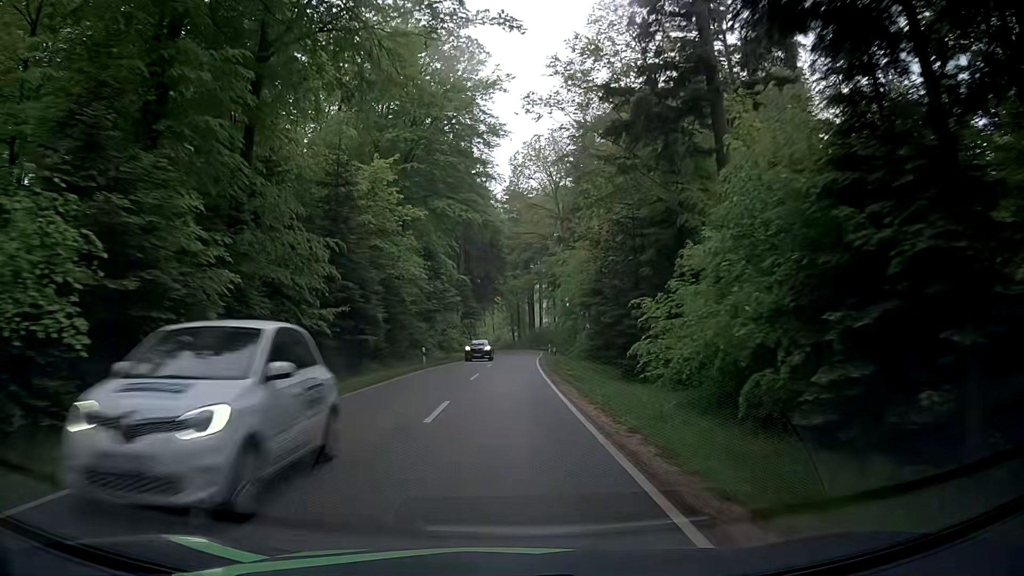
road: tertiary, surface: asphalt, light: Day
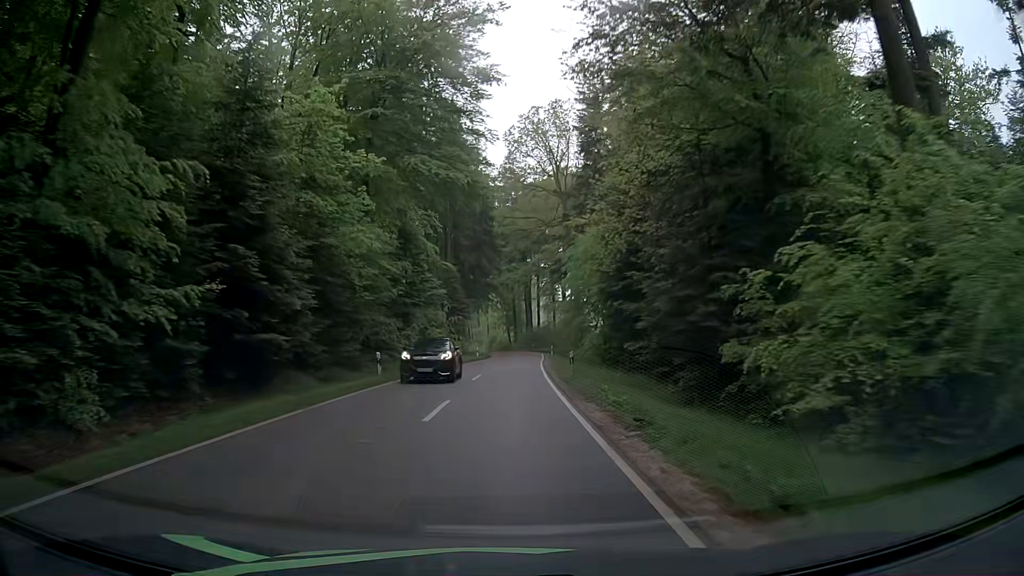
(+0.1, +11.6) m; 0°
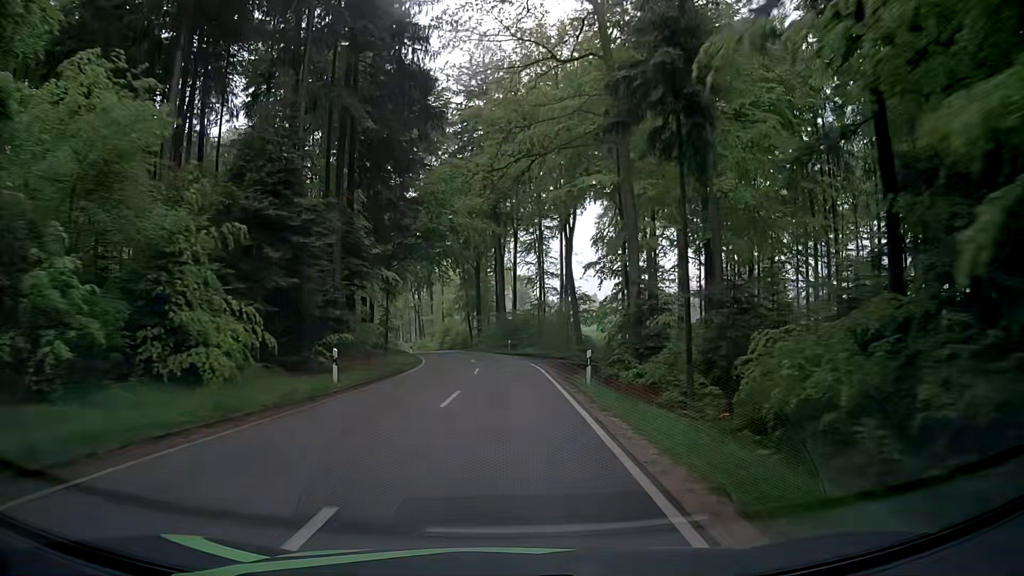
(+1.4, +46.4) m; +4°
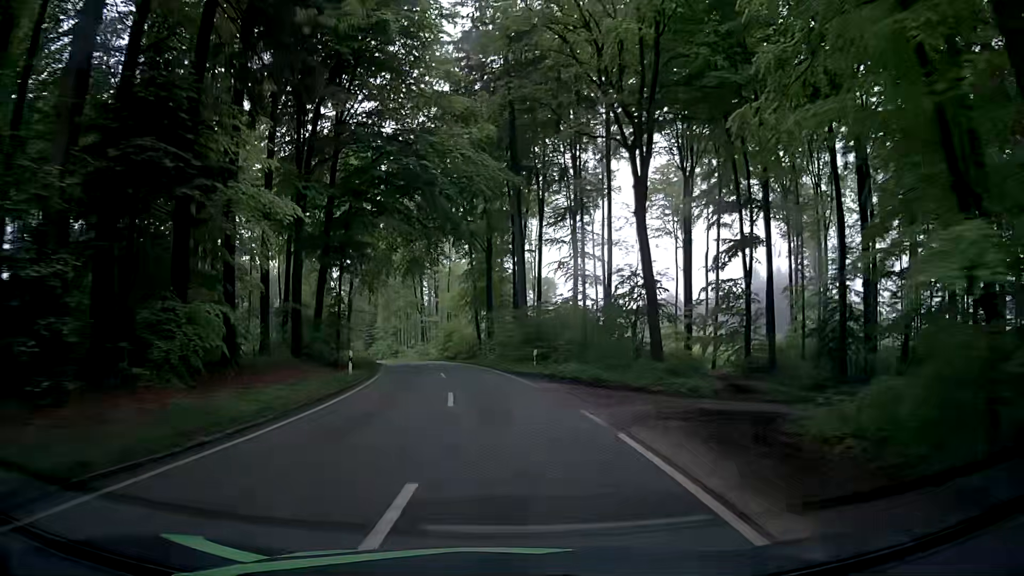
(-0.4, +23.1) m; -2°
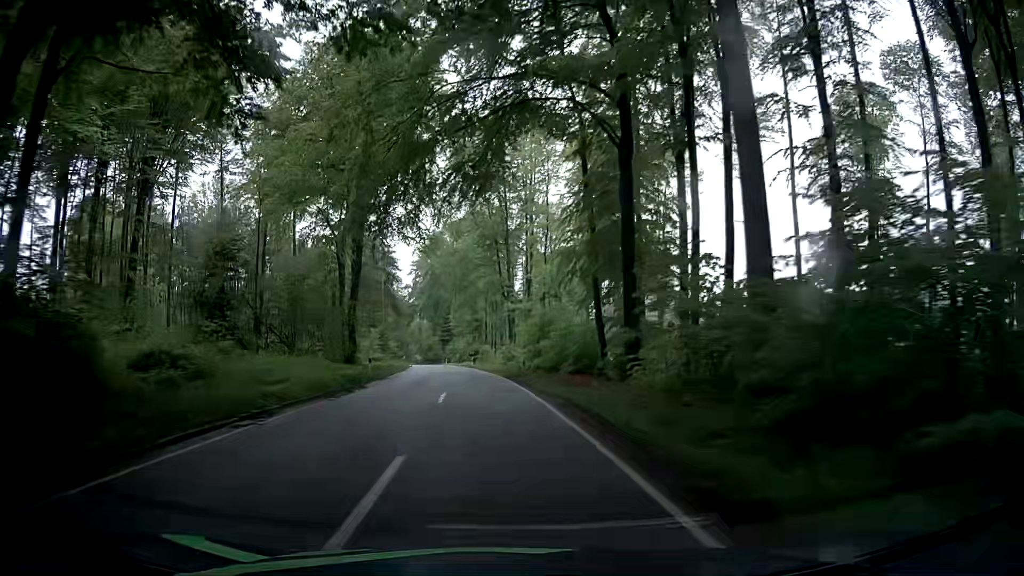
(-2.2, +34.4) m; -6°
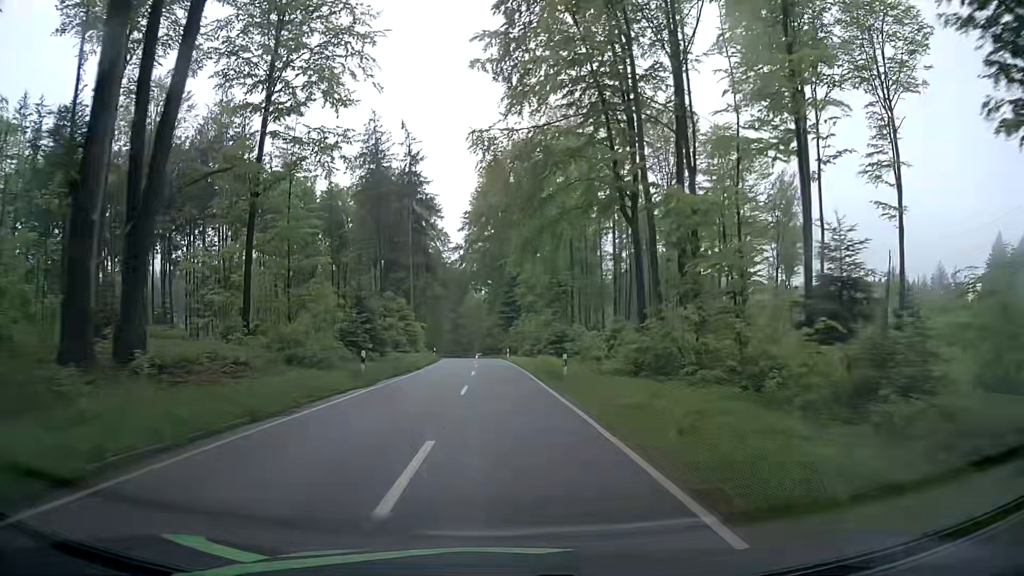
(-4.6, +46.8) m; -7°
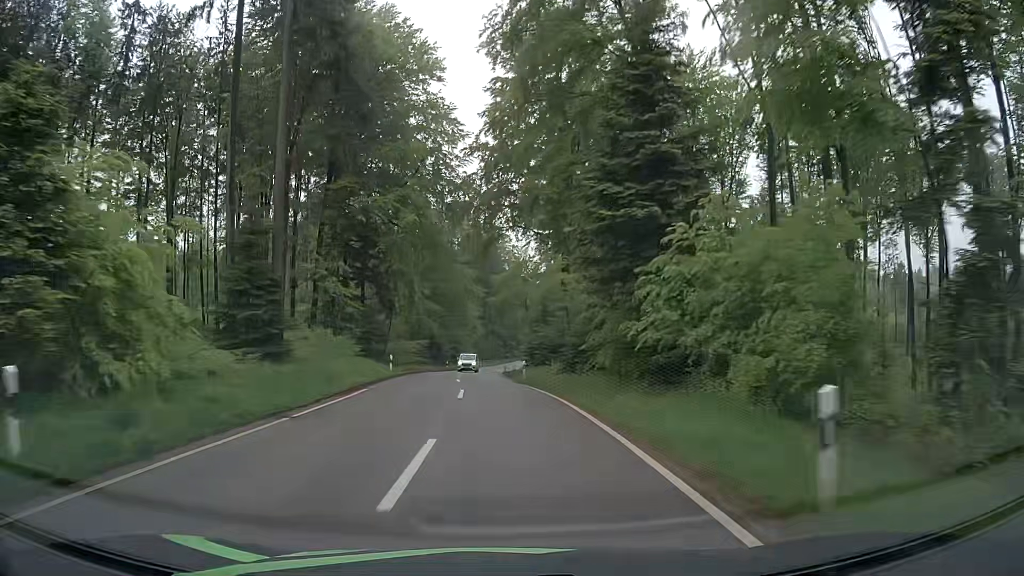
(-3.1, +60.4) m; -5°
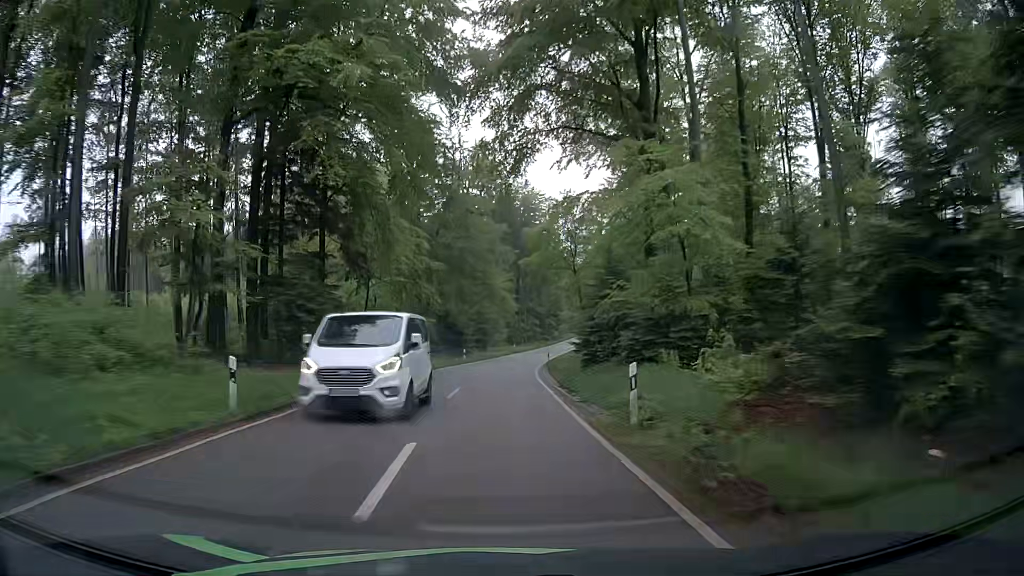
(-0.5, +24.2) m; -3°
(0, +10) (0, +20) (0, +30) (0, +40) (+1, +50) (+1, +60) (+2, +70) (+3, +80) (+5, +90) (+6, +100) m
